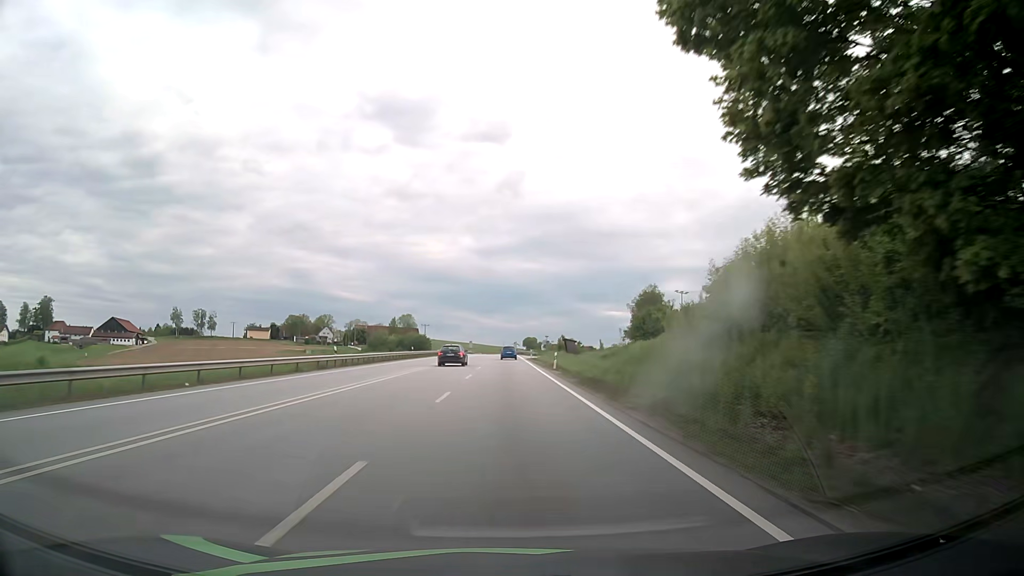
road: primary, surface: asphalt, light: Day
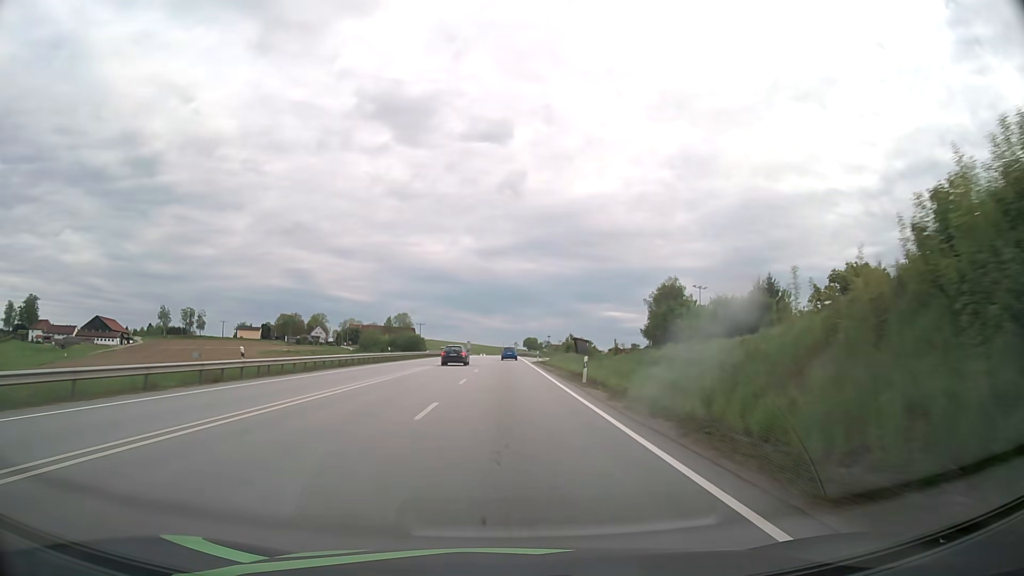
(0.0, +15.8) m; 0°
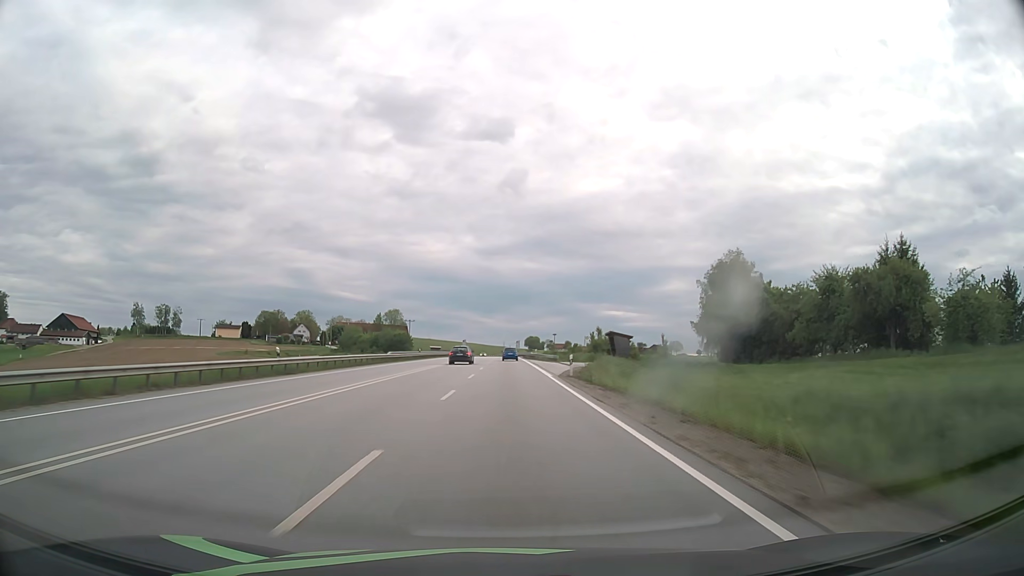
(0.0, +31.7) m; 0°
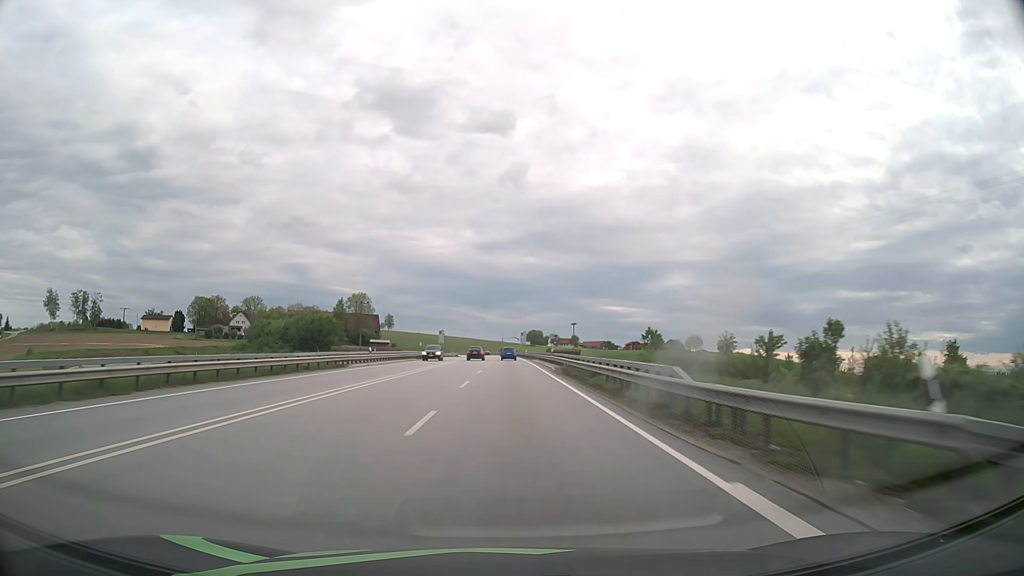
(+0.1, +79.3) m; 0°
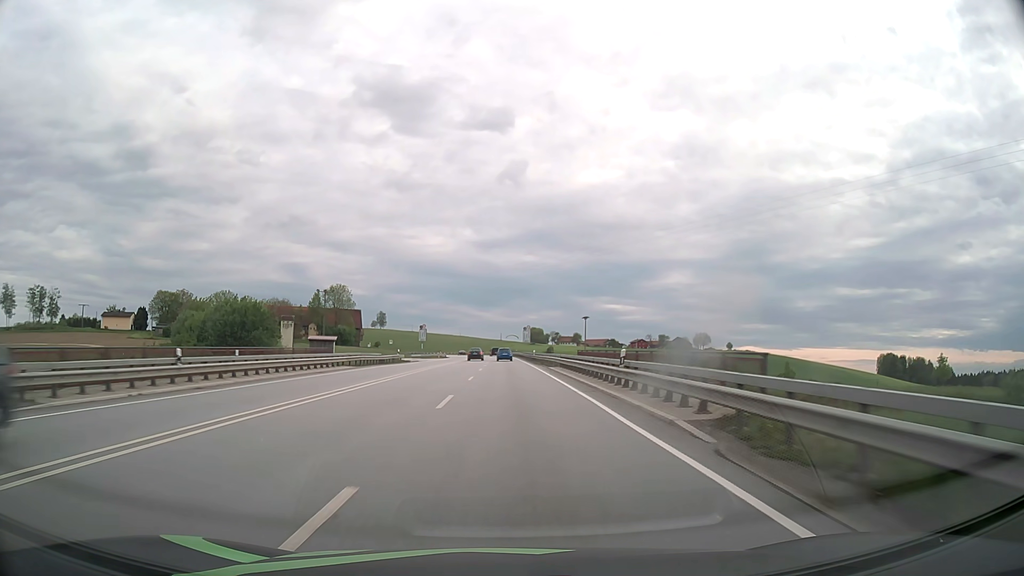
(0.0, +31.8) m; 0°
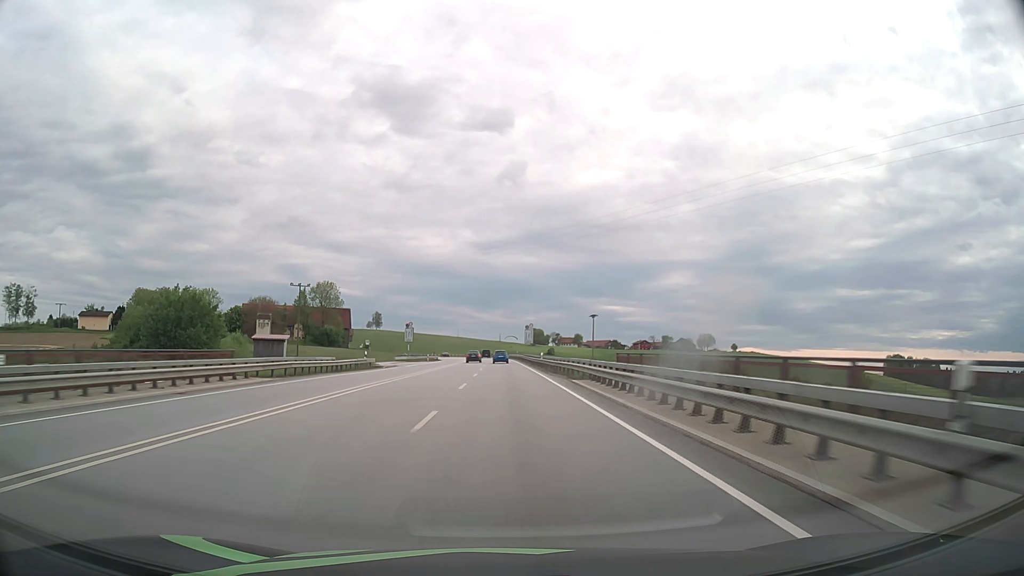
(0.0, +15.9) m; 0°
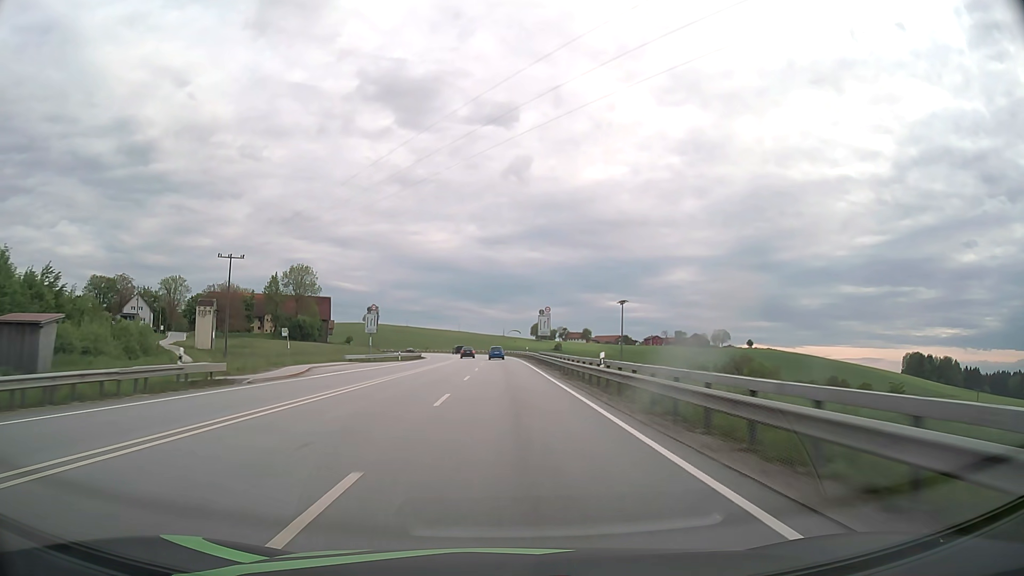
(0.0, +31.7) m; 0°
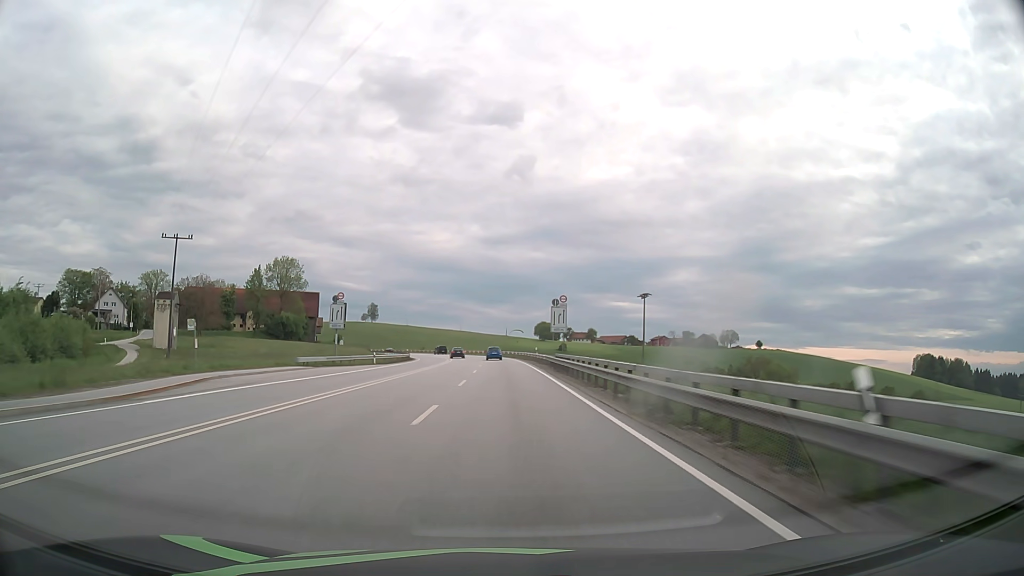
(0.0, +15.8) m; 0°
(0, +10) (0, +20) (0, +30) (0, +40) (-1, +50) (-1, +60) (-1, +70) (-2, +80) (-3, +90) (-4, +100) m
